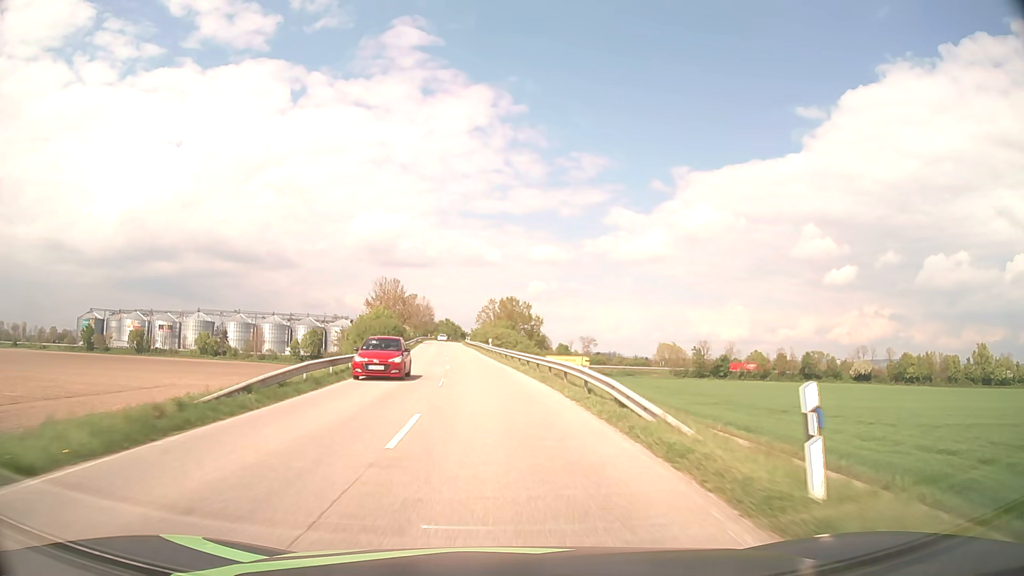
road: secondary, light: Day
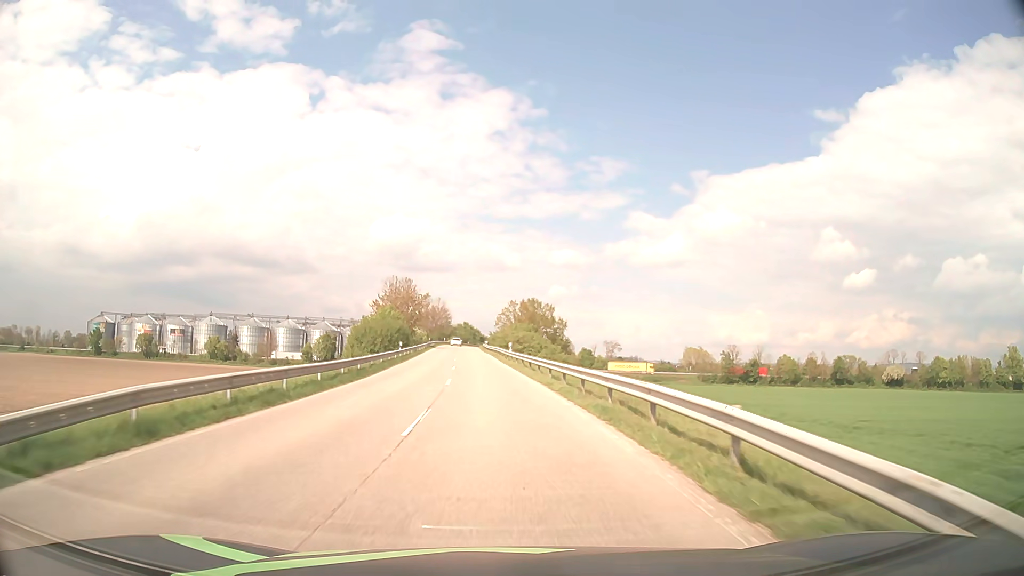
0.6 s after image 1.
(-0.2, +10.6) m; -2°
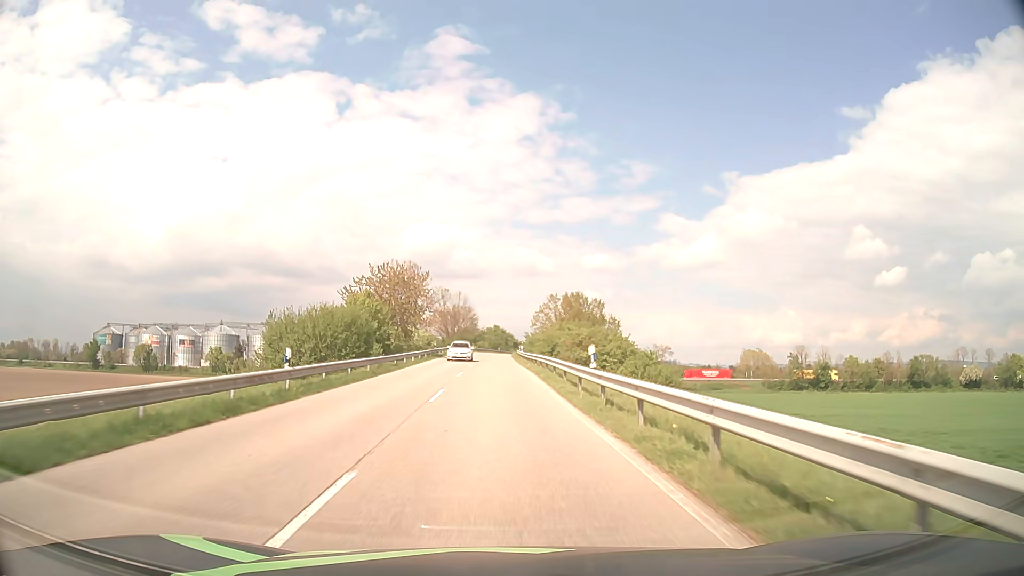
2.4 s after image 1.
(-1.0, +31.9) m; -3°
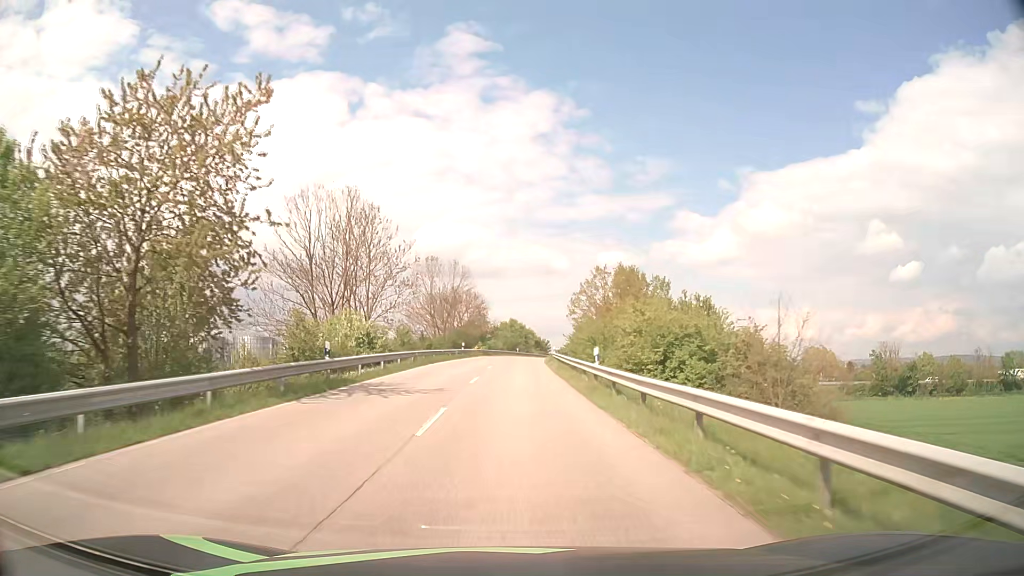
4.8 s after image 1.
(-0.8, +42.5) m; -1°
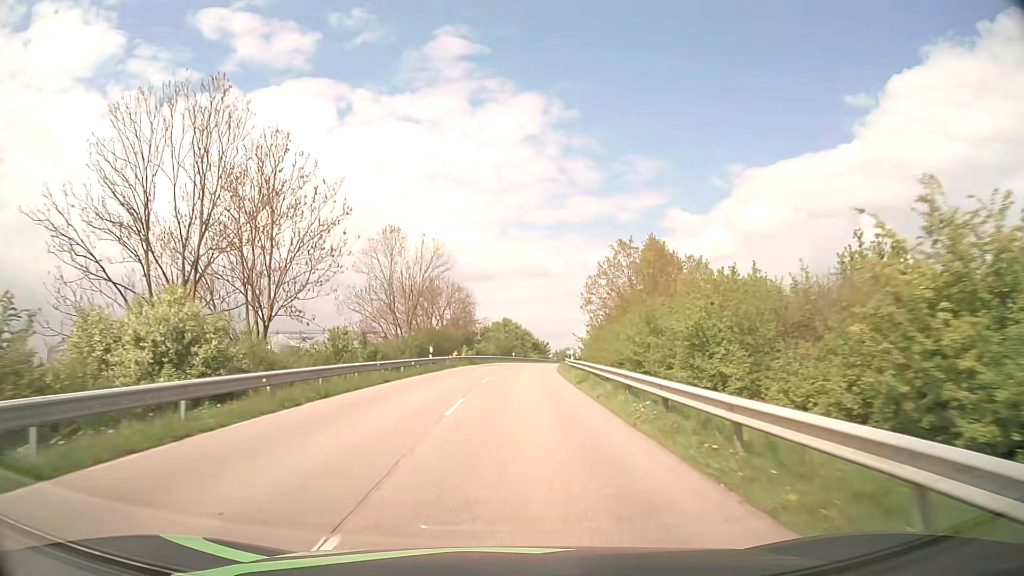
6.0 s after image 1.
(0.0, +21.4) m; 0°
(0, +10) (0, +20) (+1, +30) (+1, +40) (+2, +50) (+2, +60) (+4, +70) (+5, +80) (+7, +90) (+9, +99) m
